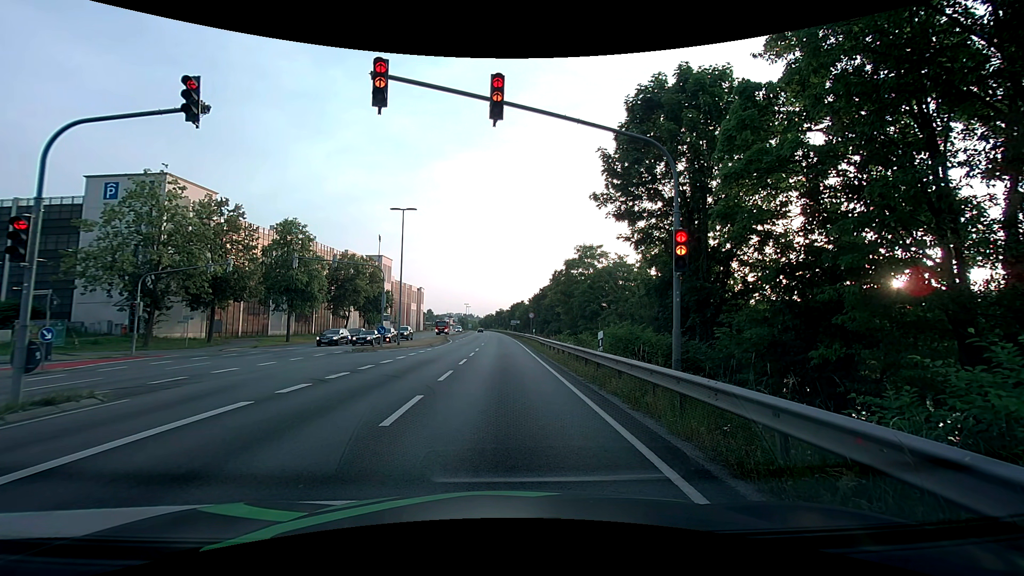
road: primary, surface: asphalt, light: Day
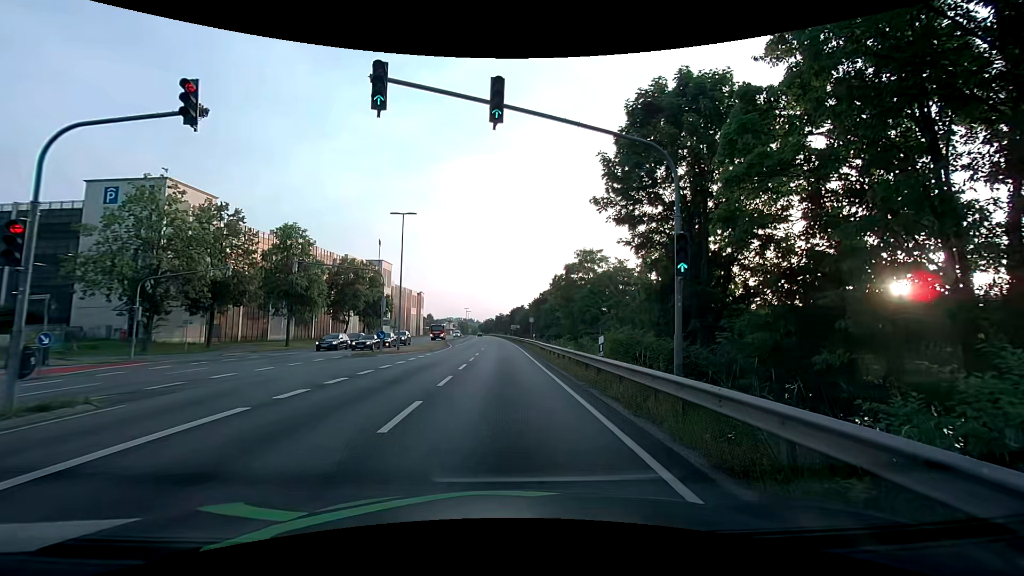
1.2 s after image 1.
(0.0, +0.1) m; 0°
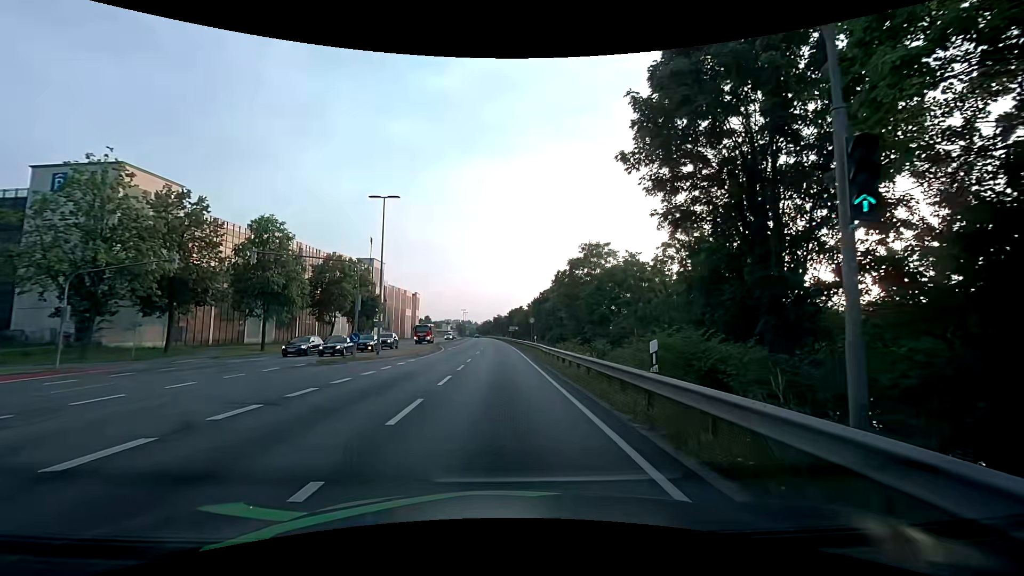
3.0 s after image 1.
(0.0, +5.7) m; 0°
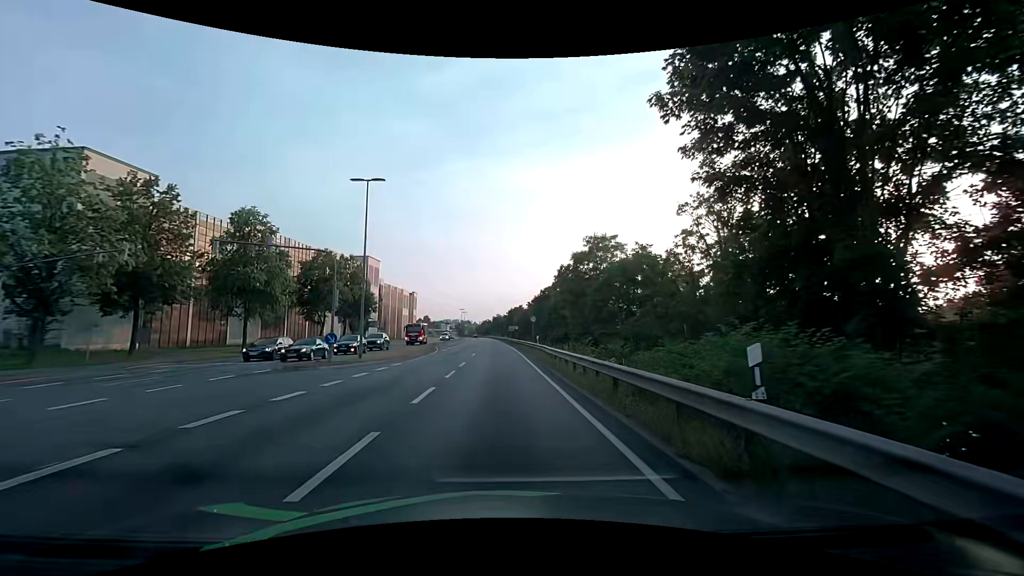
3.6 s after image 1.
(0.0, +3.8) m; 0°
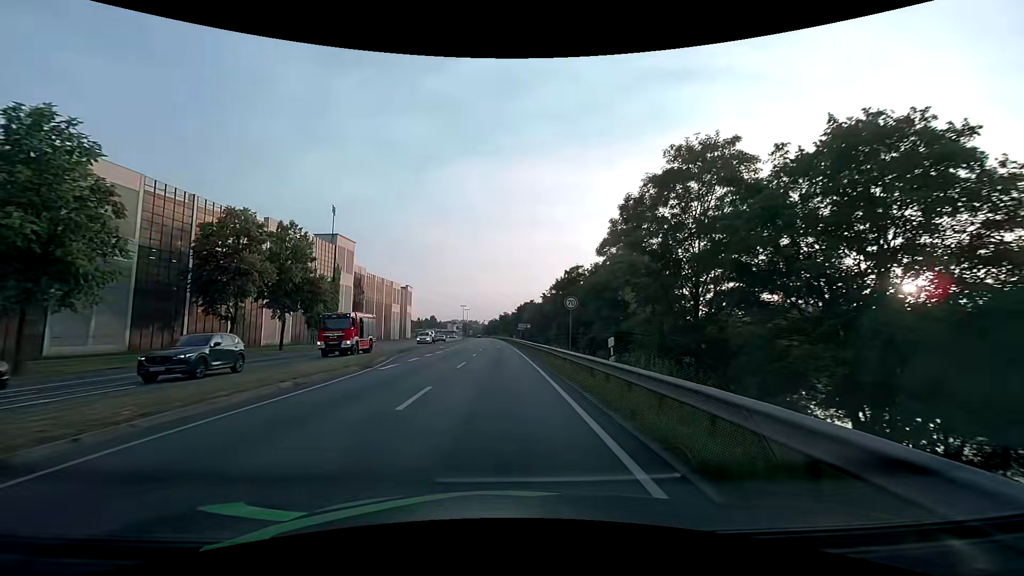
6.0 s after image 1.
(+0.1, +24.1) m; 0°
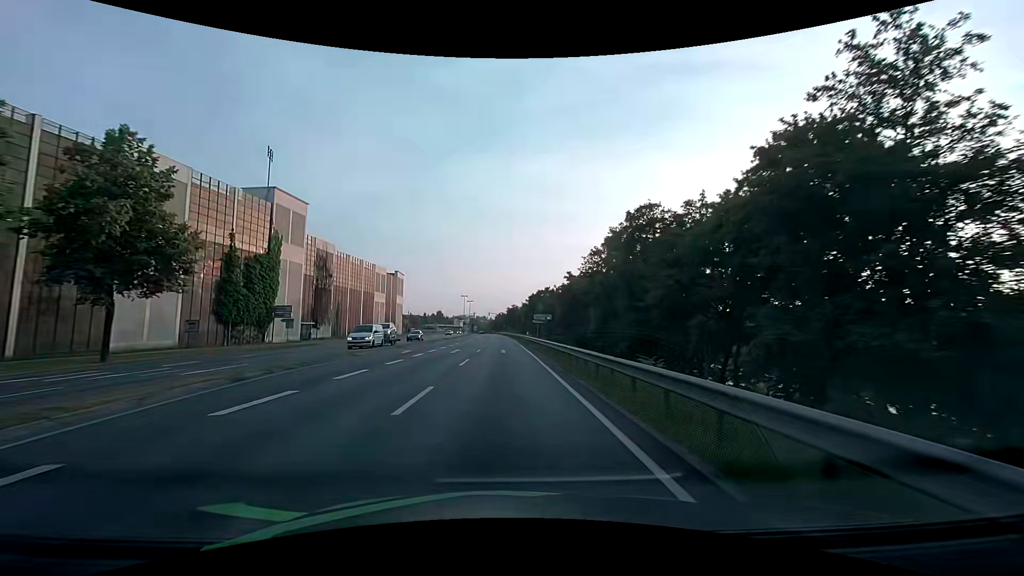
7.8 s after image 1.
(-0.3, +24.4) m; -1°
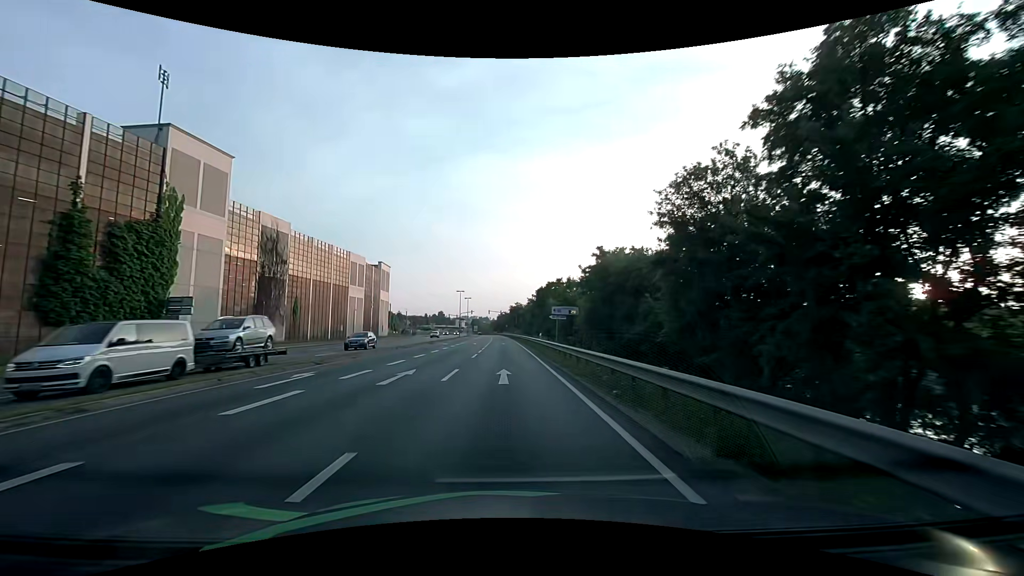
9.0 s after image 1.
(0.0, +18.0) m; 0°
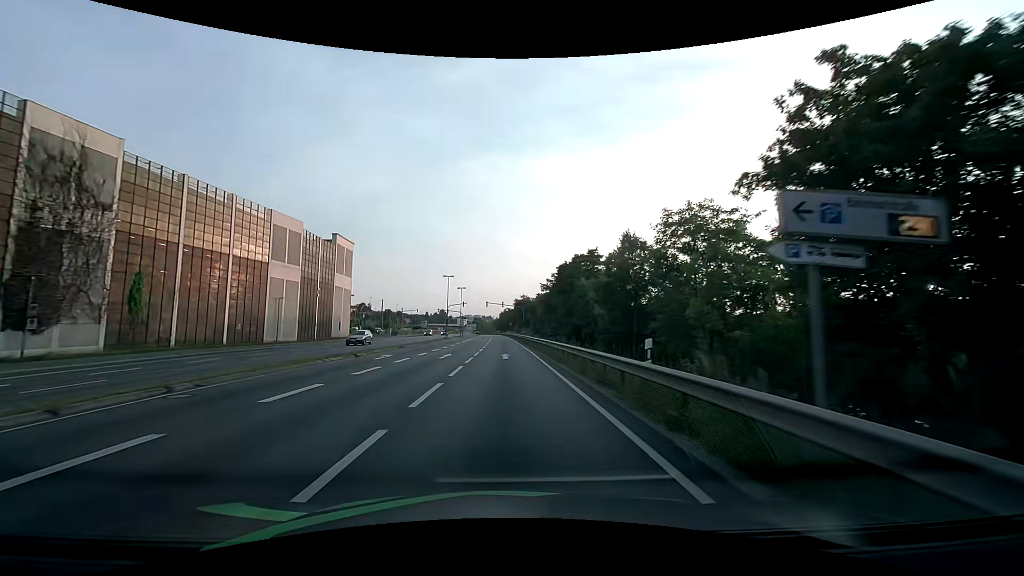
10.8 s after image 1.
(-0.2, +29.0) m; -1°
(0, +10) (0, +20) (0, +30) (0, +40) (0, +50) (0, +60) (-1, +70) (-1, +80) (-1, +90) (-1, +100) m
